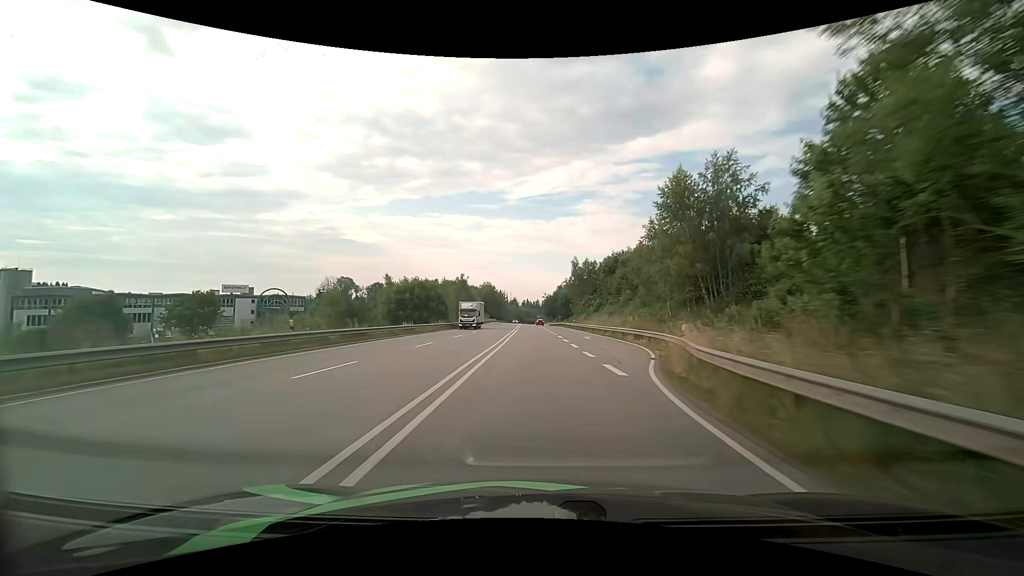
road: primary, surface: asphalt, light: Day
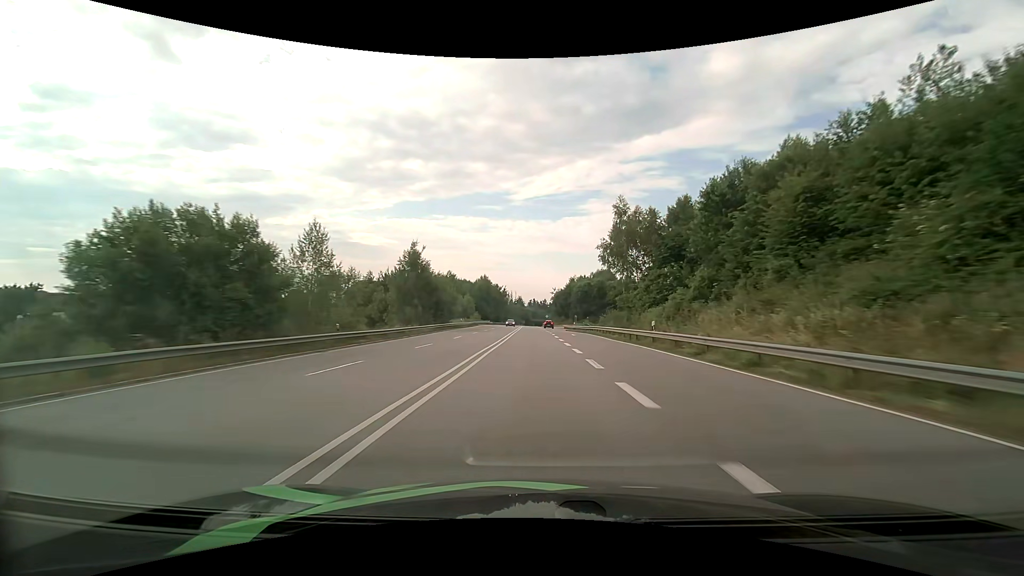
(-0.2, +46.4) m; -1°
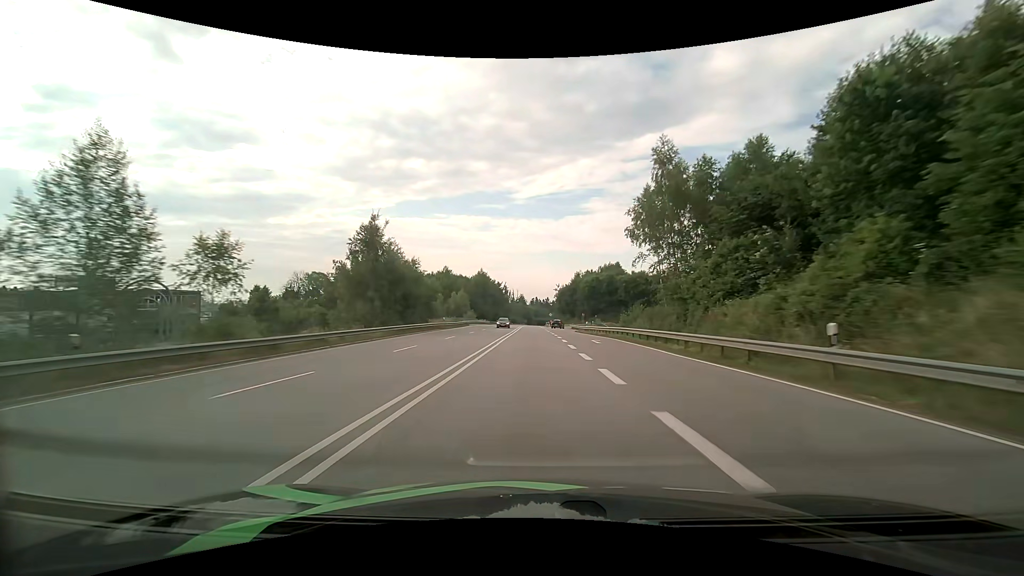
(0.0, +15.6) m; 0°
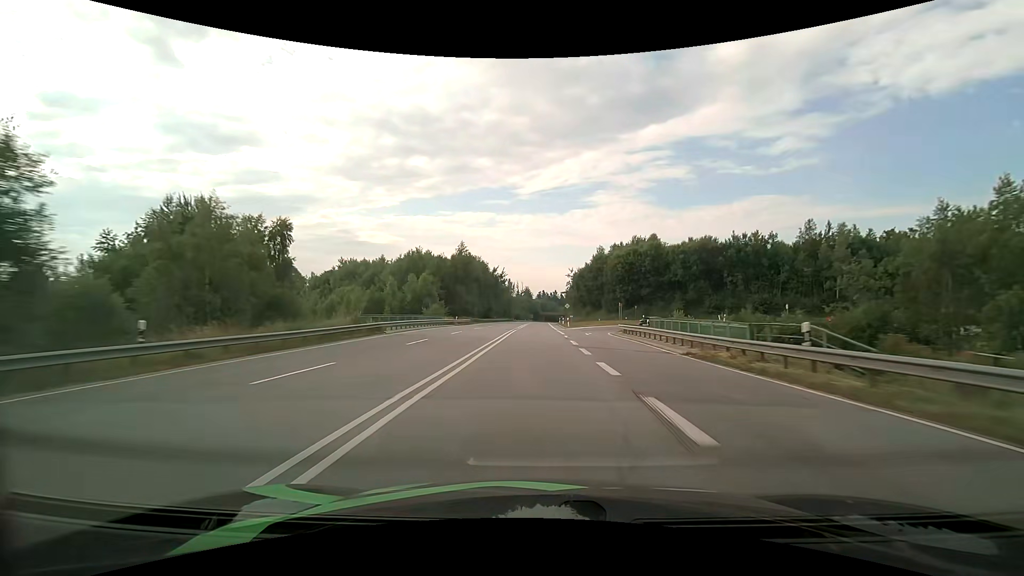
(-0.2, +46.7) m; -1°
(0, +10) (0, +20) (0, +30) (0, +40) (0, +50) (0, +60) (0, +70) (0, +80) (0, +90) (0, +100) m
